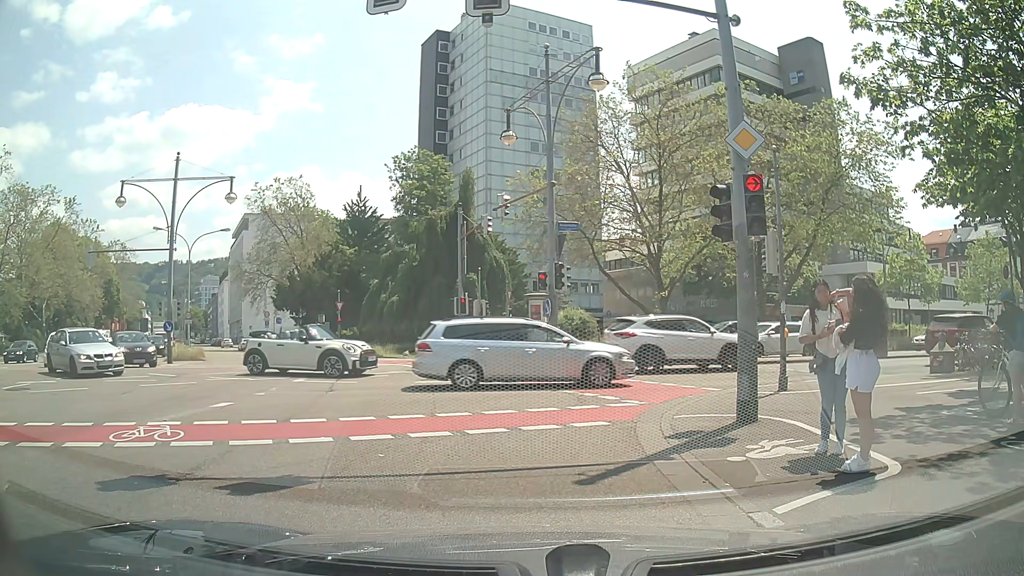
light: Day
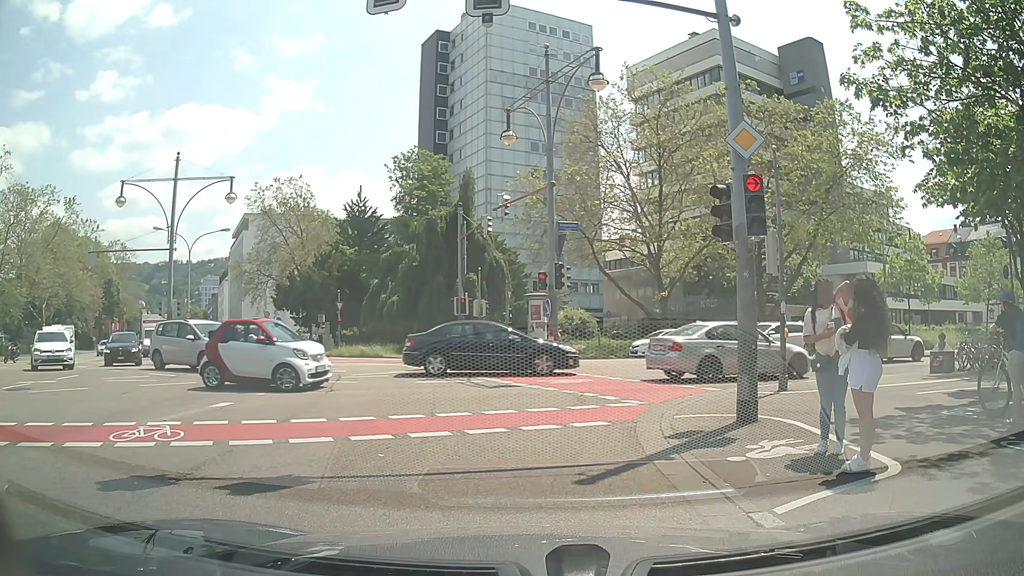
(0.0, 0.0) m; 0°
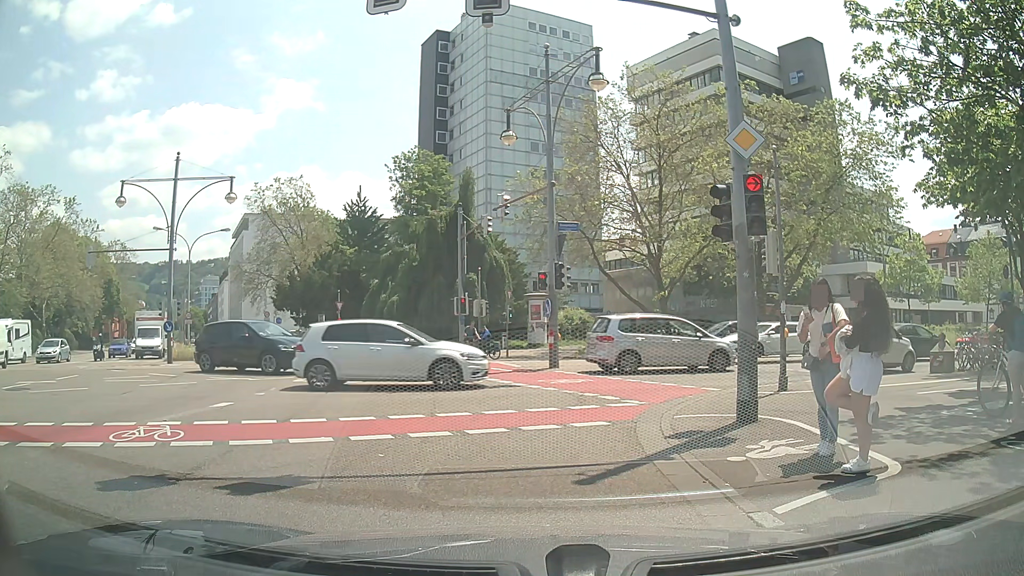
(0.0, 0.0) m; 0°
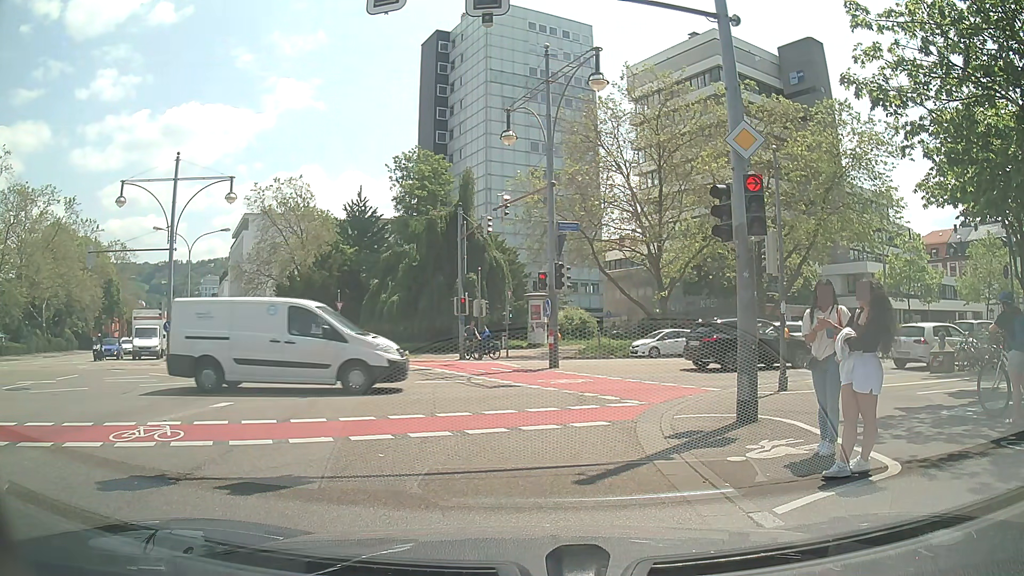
(0.0, 0.0) m; 0°
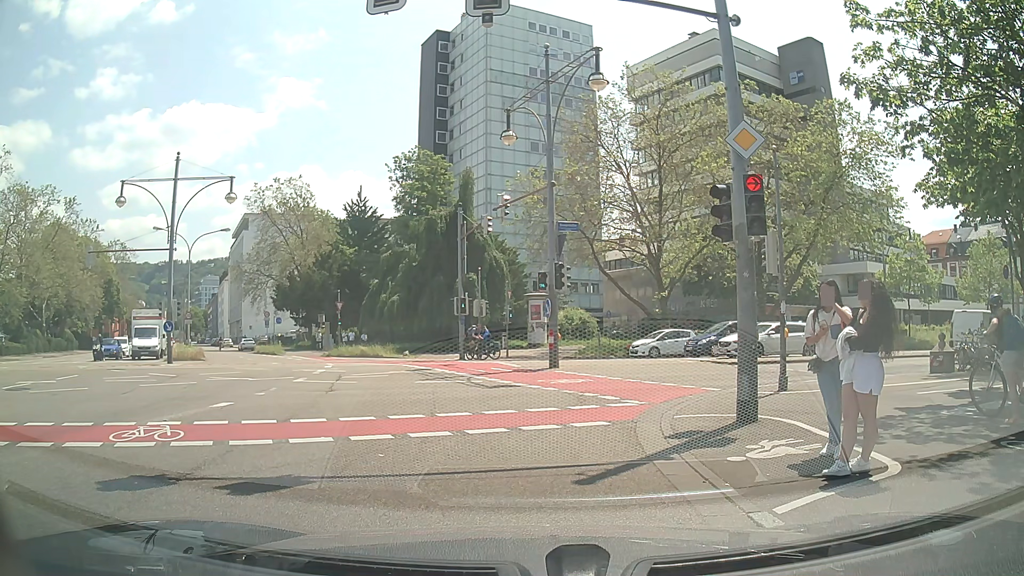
(0.0, 0.0) m; 0°
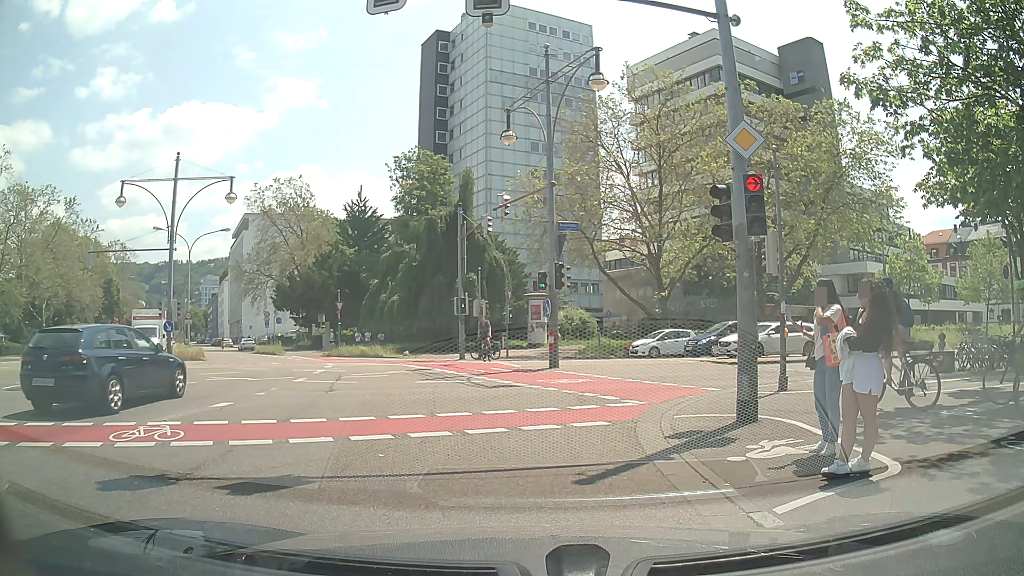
(0.0, 0.0) m; 0°
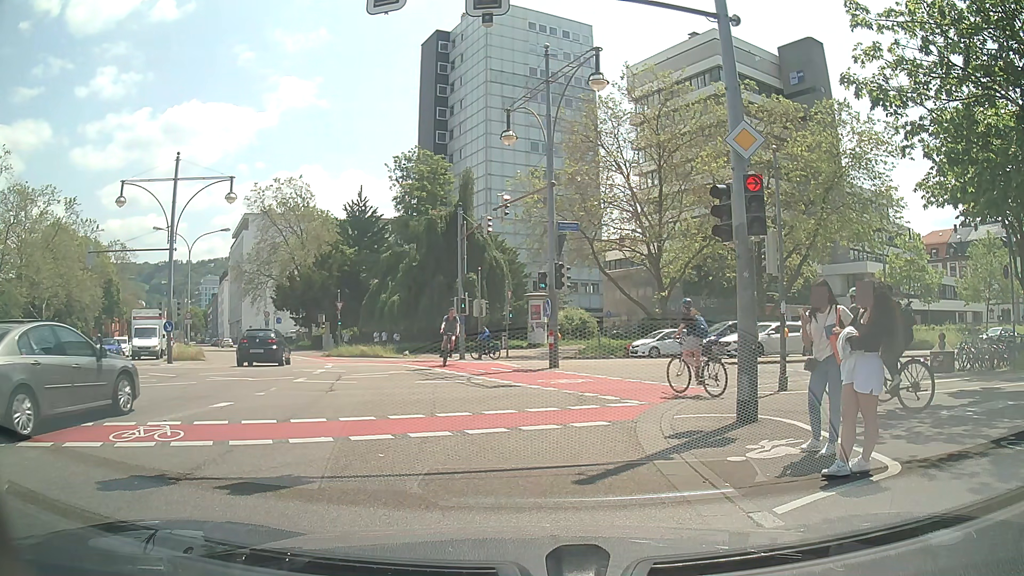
(0.0, 0.0) m; 0°
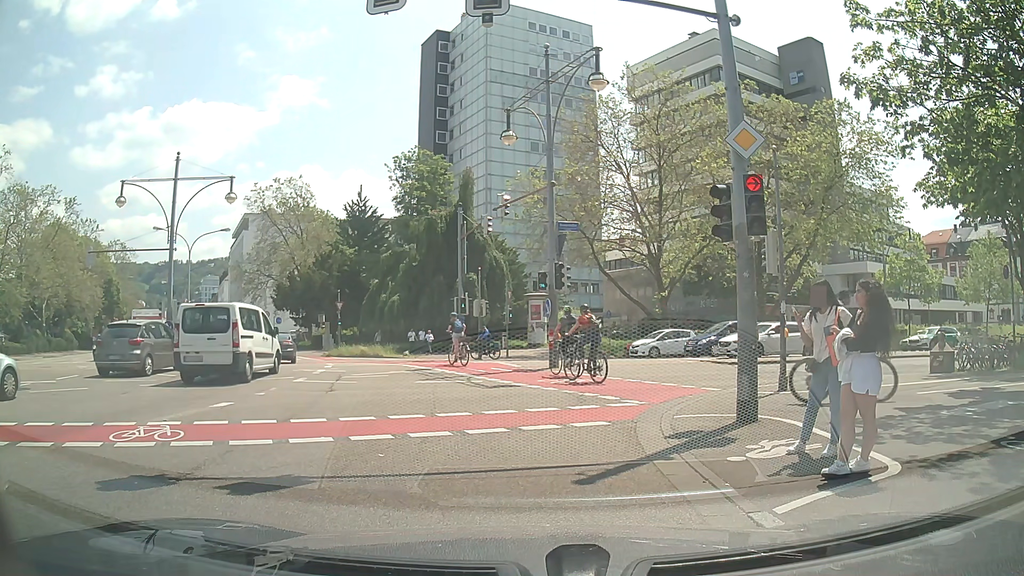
(0.0, 0.0) m; 0°
